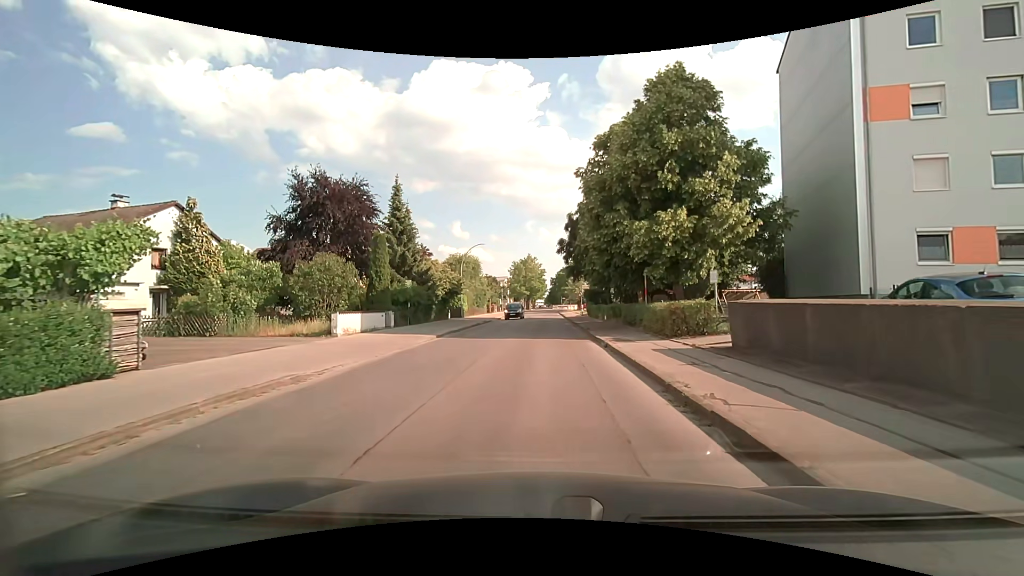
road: residential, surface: asphalt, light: Day
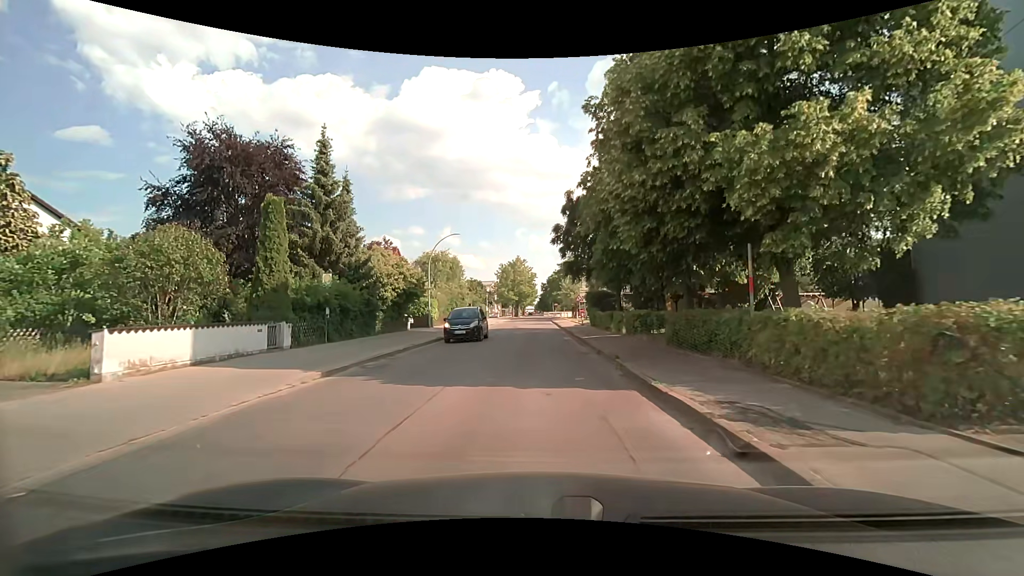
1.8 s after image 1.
(+0.1, +11.2) m; +1°
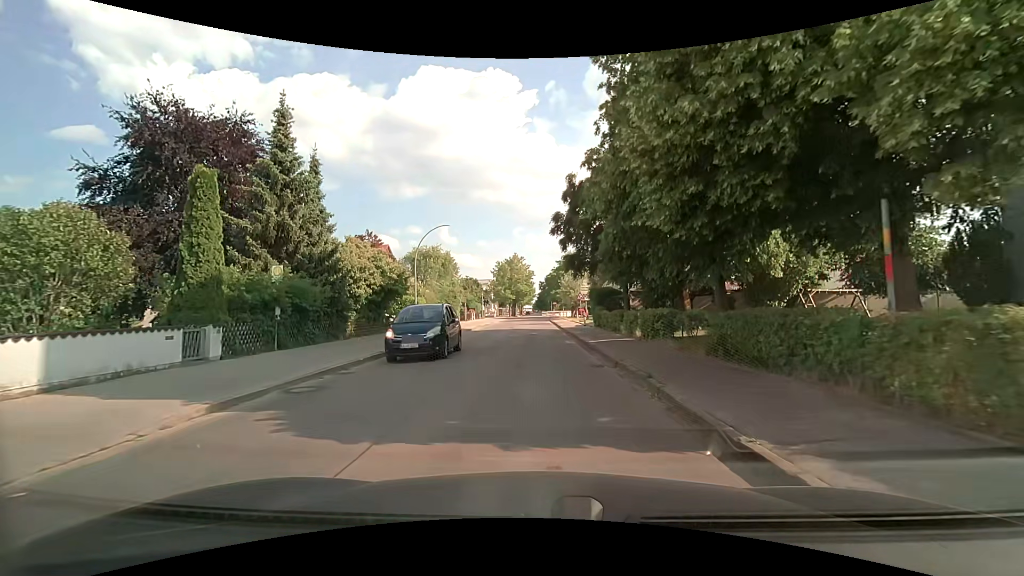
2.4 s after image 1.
(0.0, +3.9) m; 0°
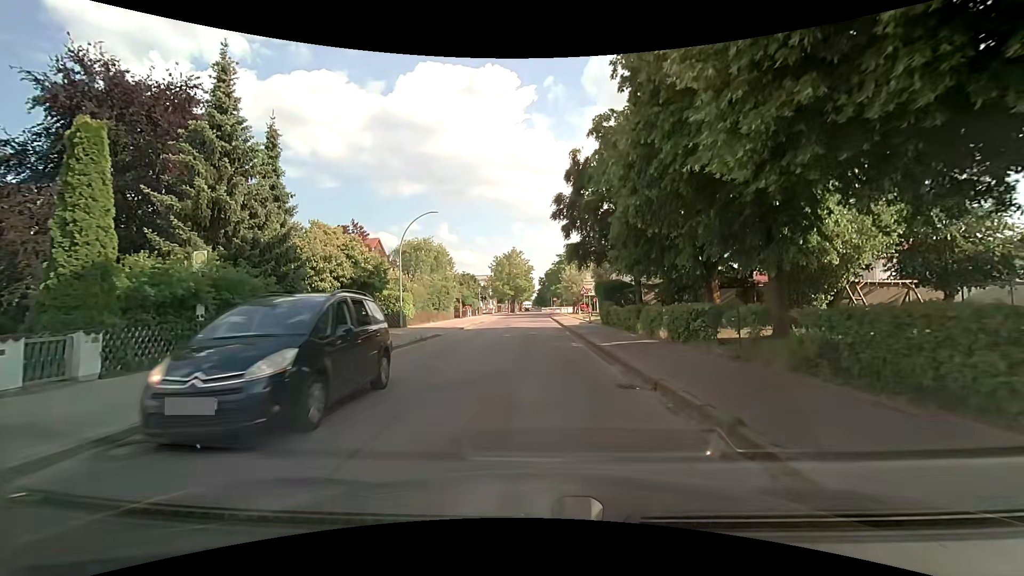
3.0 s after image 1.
(0.0, +4.0) m; +1°
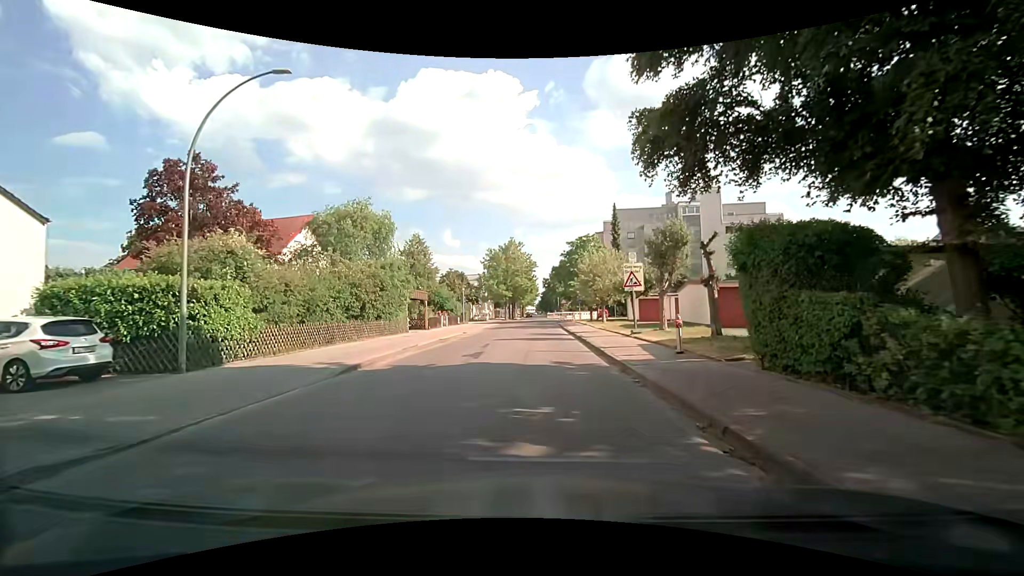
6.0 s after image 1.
(-0.3, +20.9) m; -1°
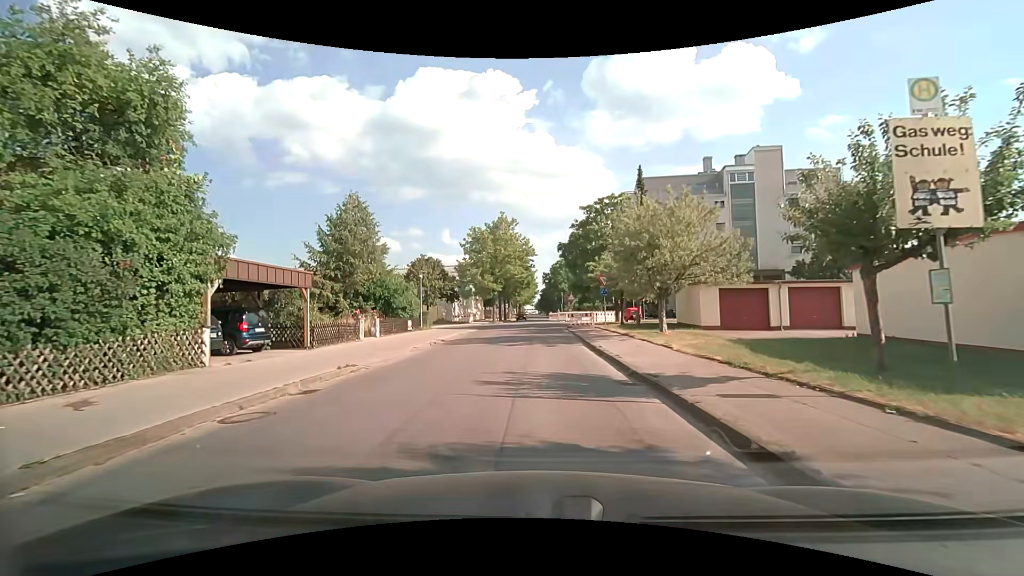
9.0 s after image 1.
(+0.4, +20.9) m; +1°
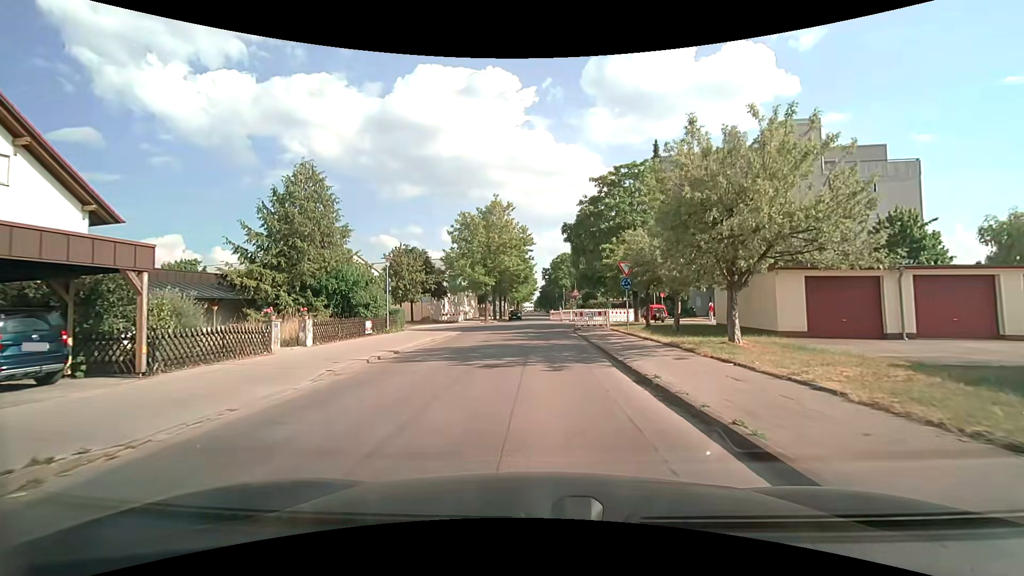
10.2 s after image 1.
(0.0, +8.3) m; 0°
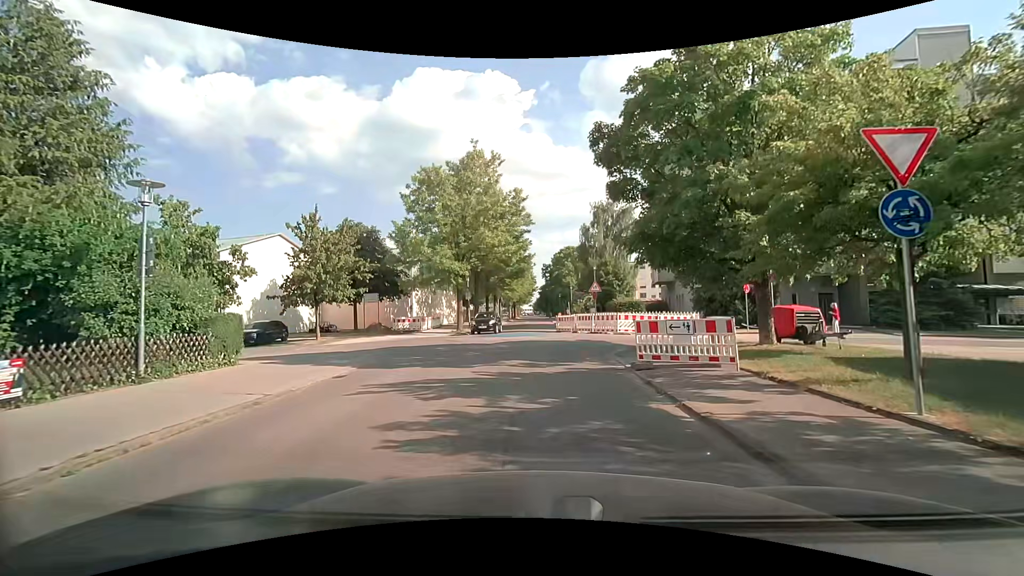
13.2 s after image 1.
(0.0, +18.2) m; 0°
(0, +10) (+1, +20) (0, +30) (0, +40) (0, +50) (0, +60) (+1, +70) (+1, +80) (+1, +90) (+1, +100) m
